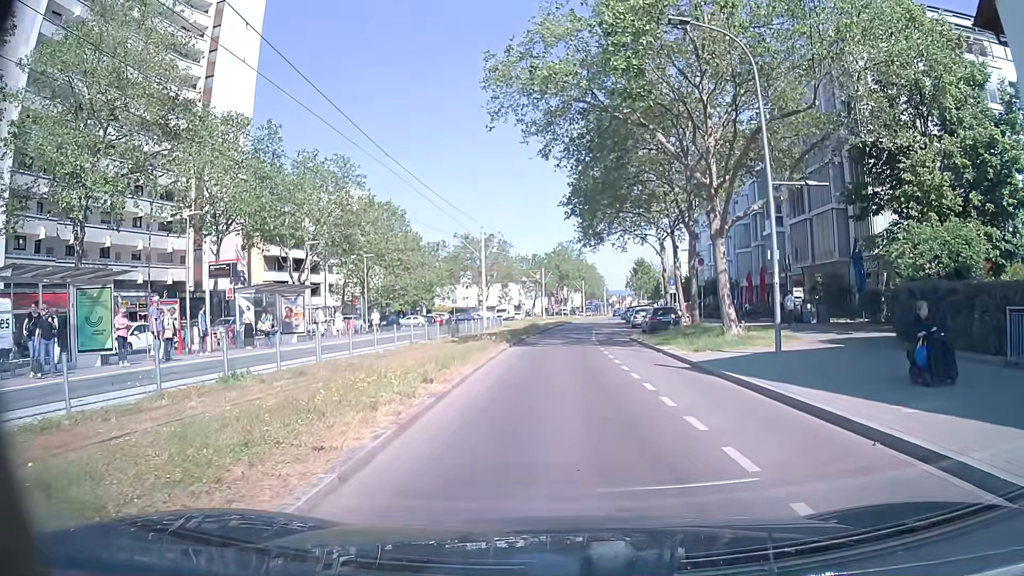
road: tertiary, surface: asphalt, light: Day
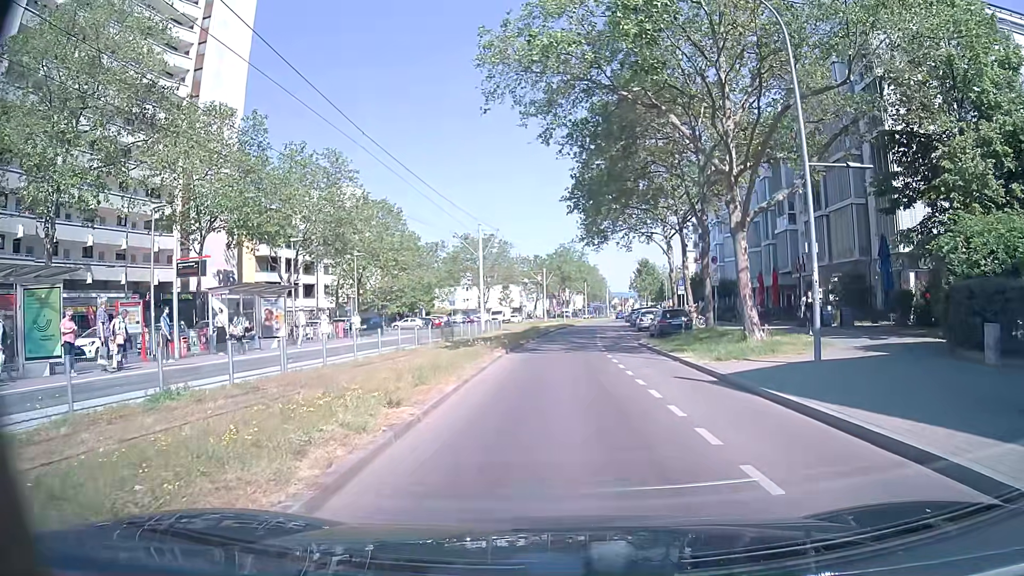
(0.0, +2.7) m; +1°
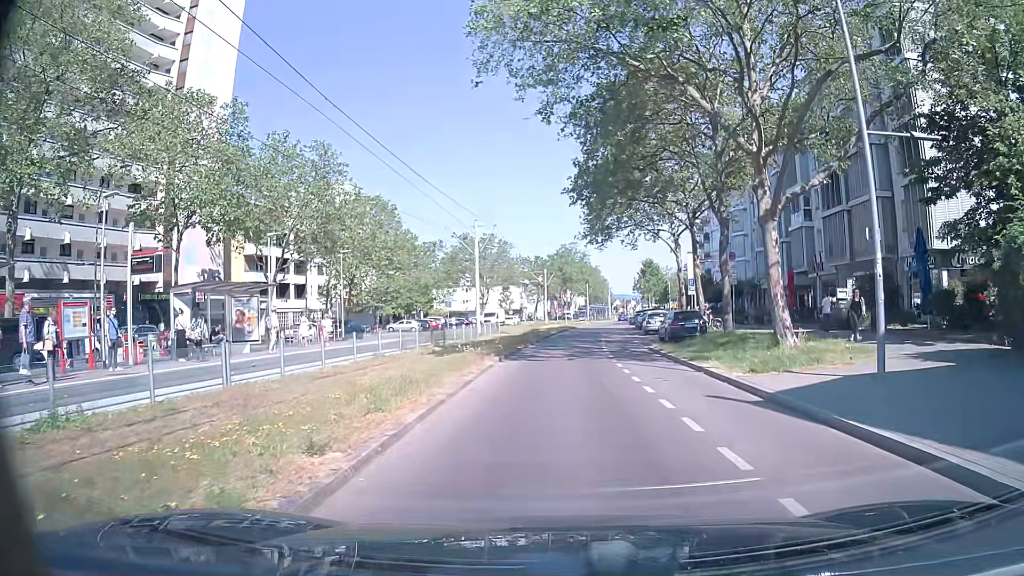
(-0.1, +3.2) m; -1°
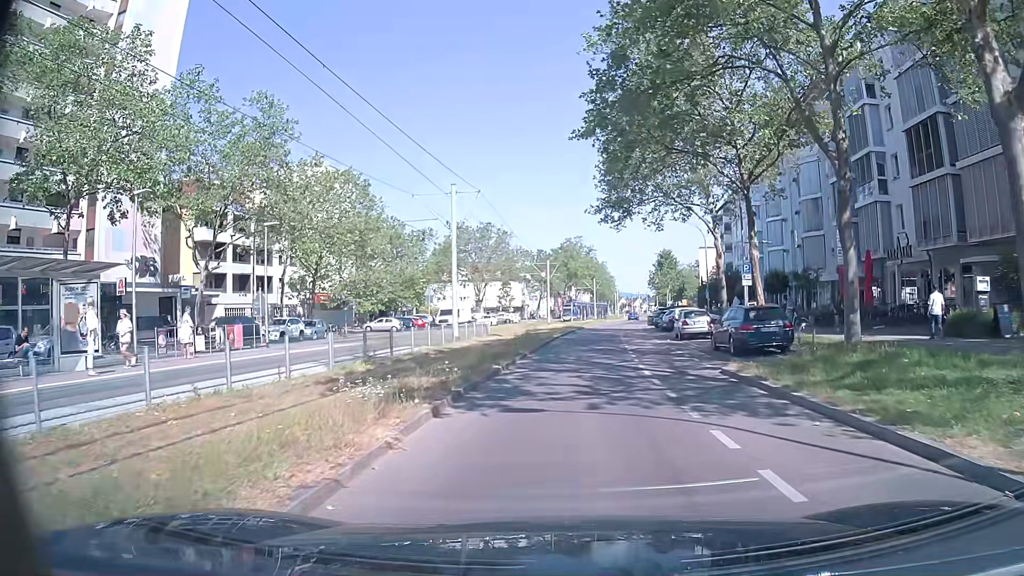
(-0.1, +11.3) m; -1°
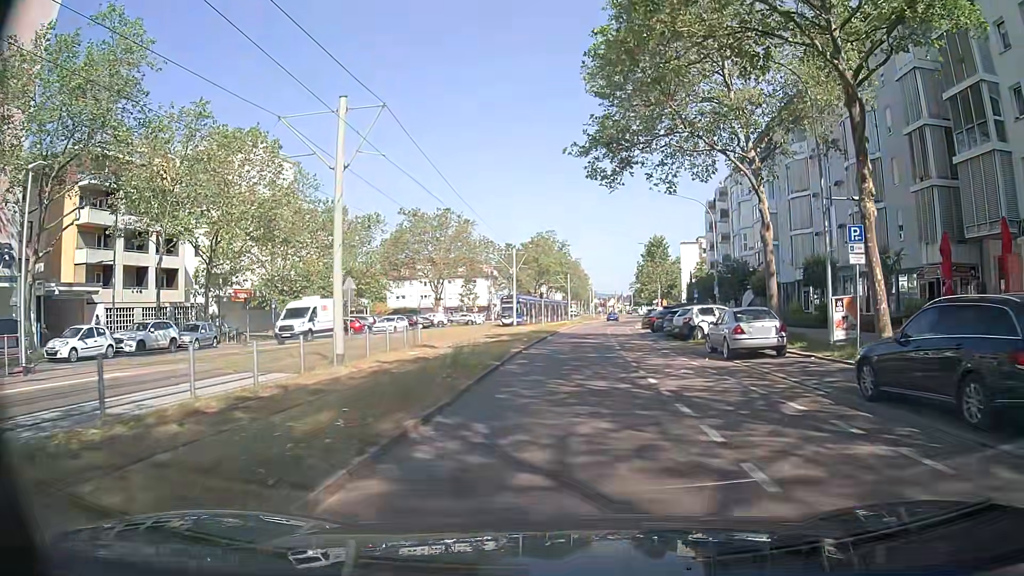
(+0.3, +14.0) m; +2°
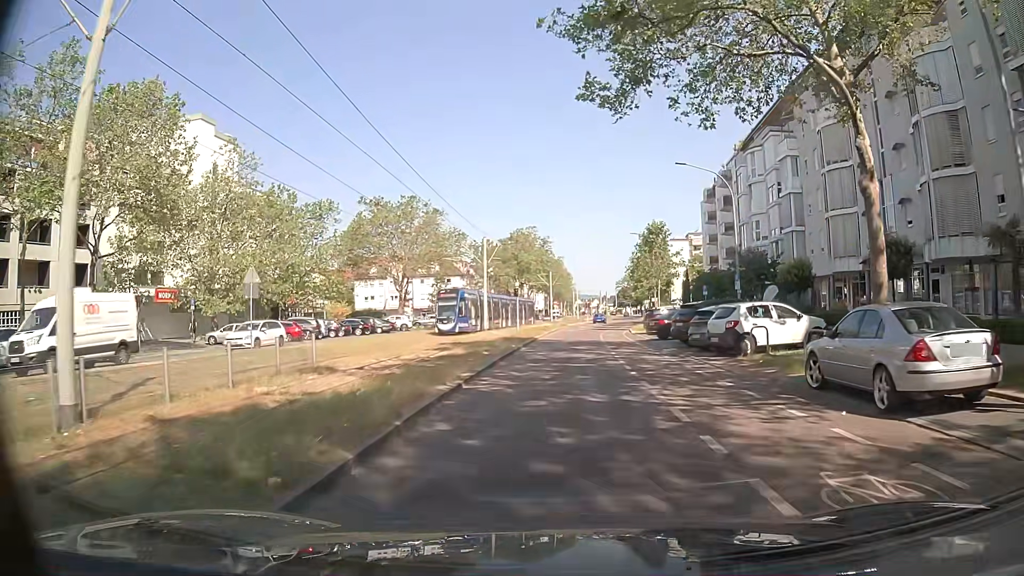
(+0.2, +10.7) m; +3°
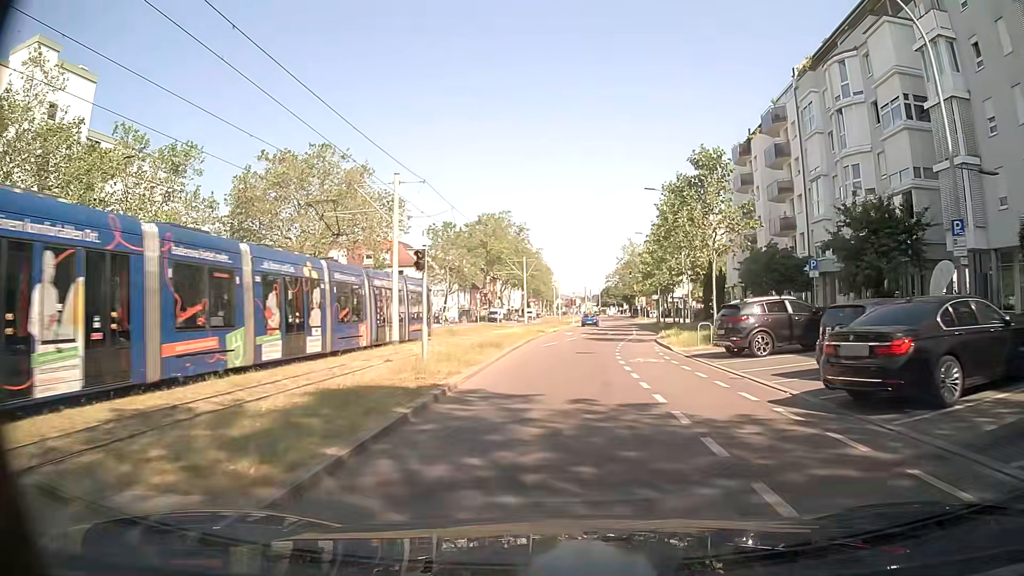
(0.0, +24.5) m; +1°
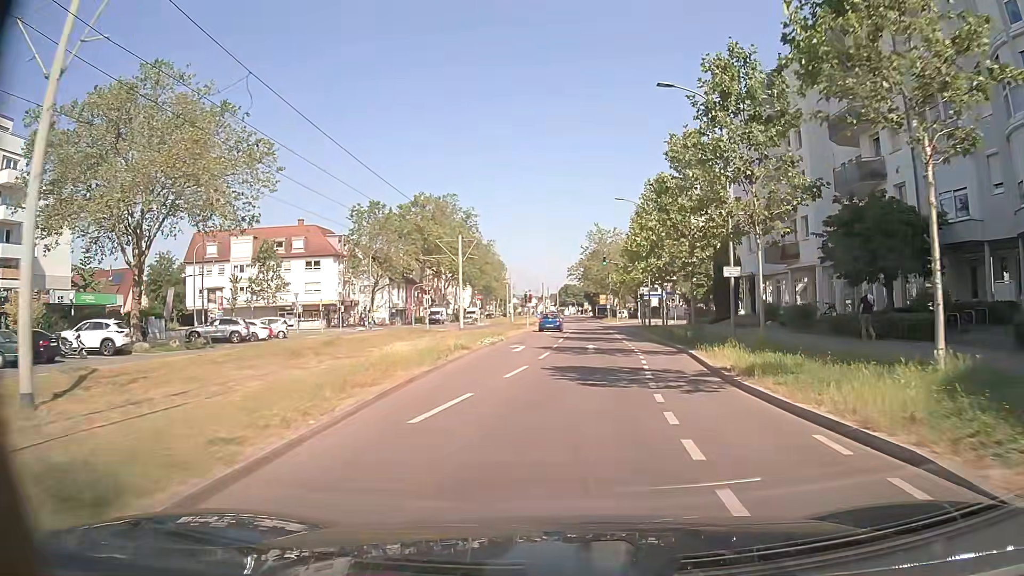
(+0.6, +20.3) m; +4°
(0, +10) (+1, +20) (+2, +30) (+2, +40) (+3, +50) (+3, +60) (+3, +70) (+3, +80) (+3, +90) (+2, +100) m
